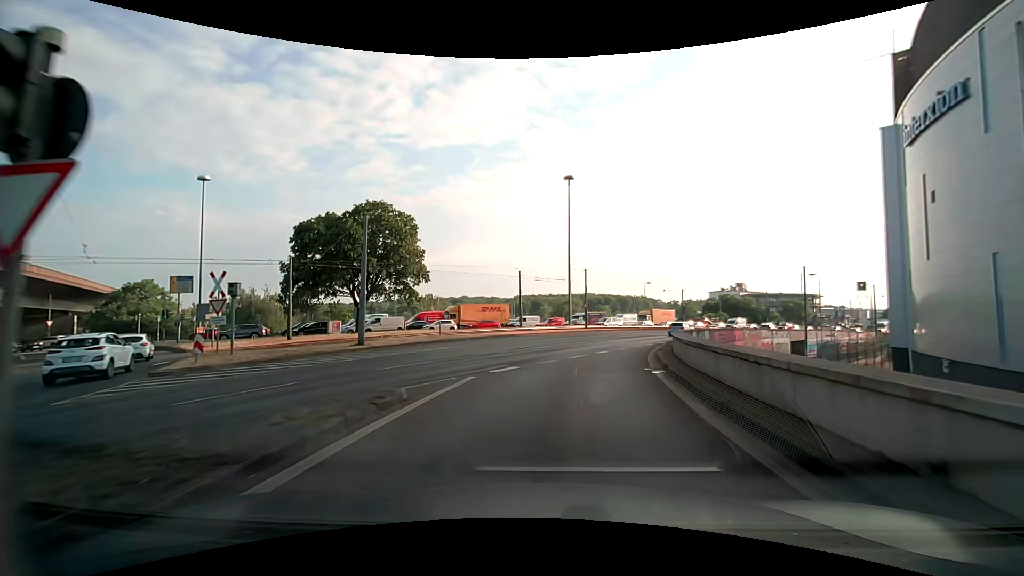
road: motorway_link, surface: asphalt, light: Day
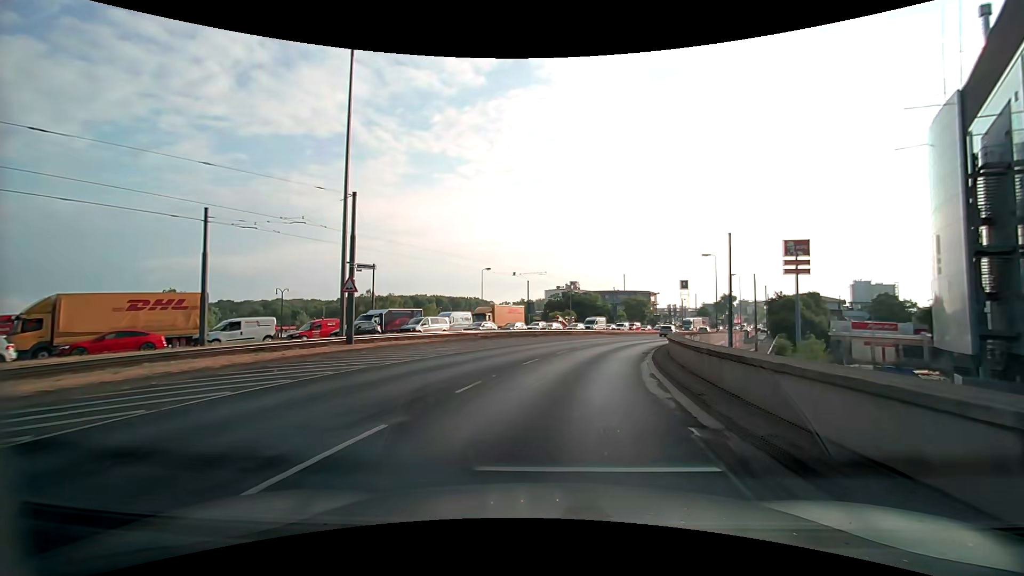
(+5.5, +33.1) m; +20°
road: primary
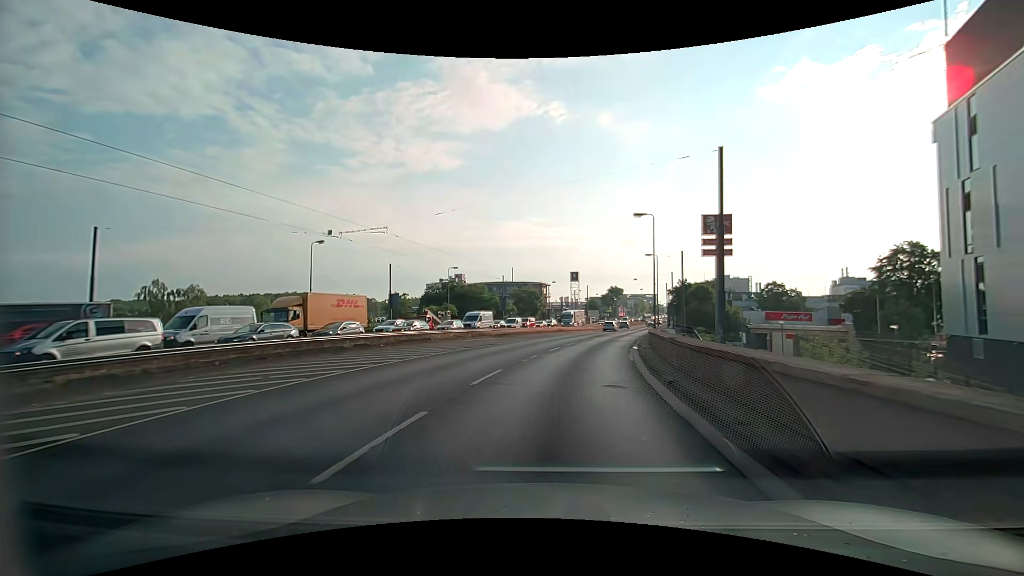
(+2.4, +22.5) m; +12°
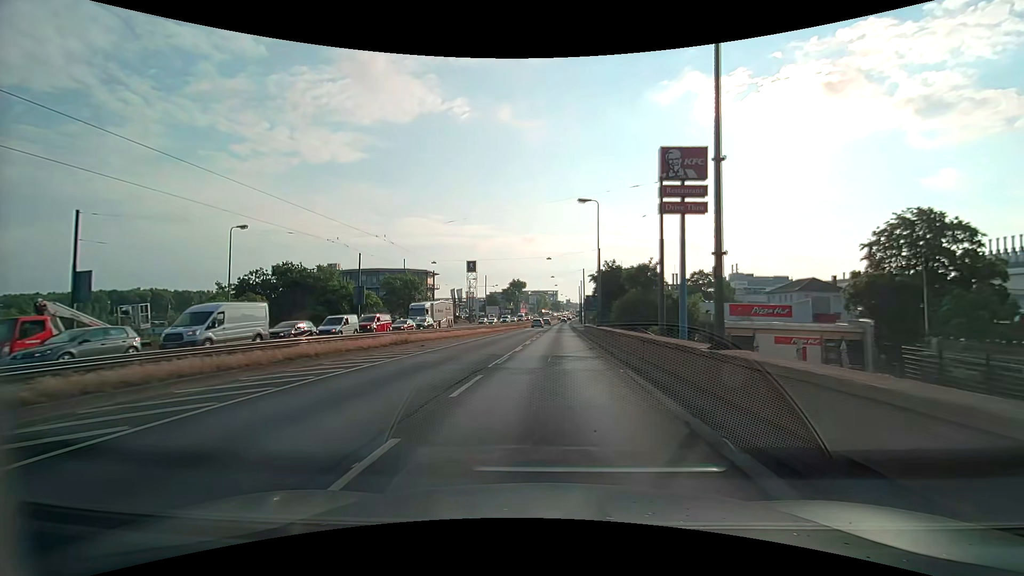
(+3.7, +30.7) m; +12°
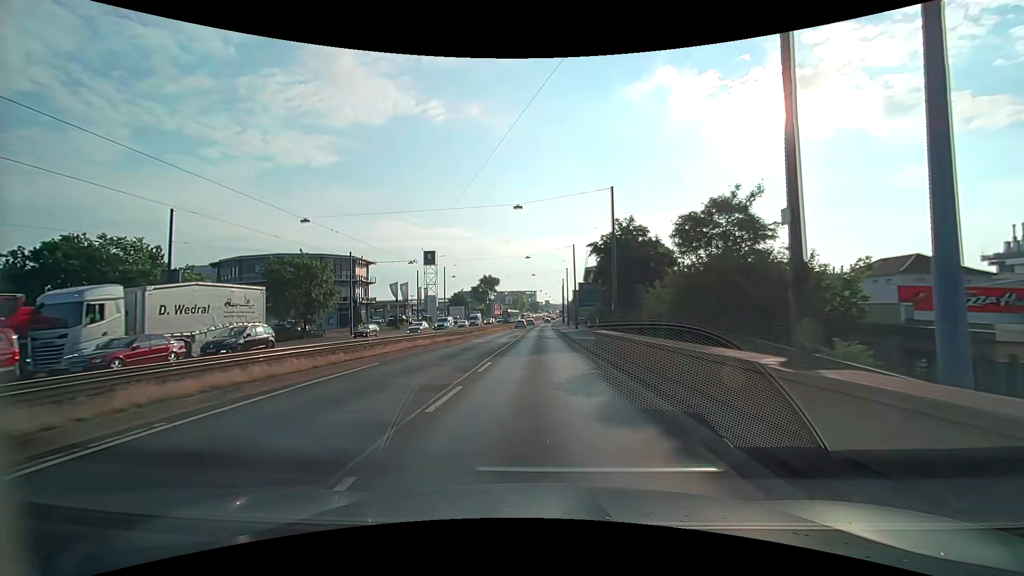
(+0.9, +31.4) m; +2°
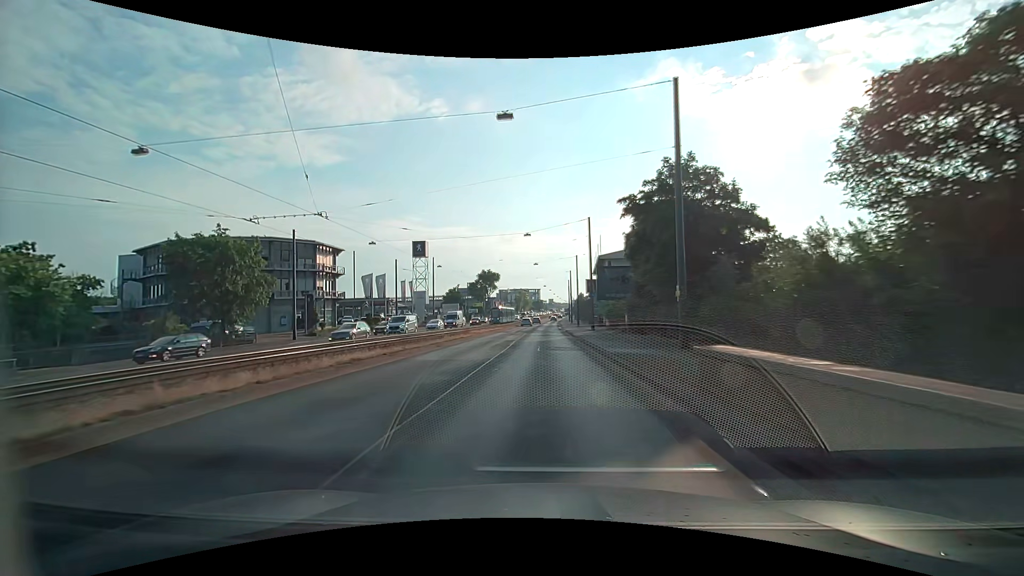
(-0.1, +15.8) m; -1°
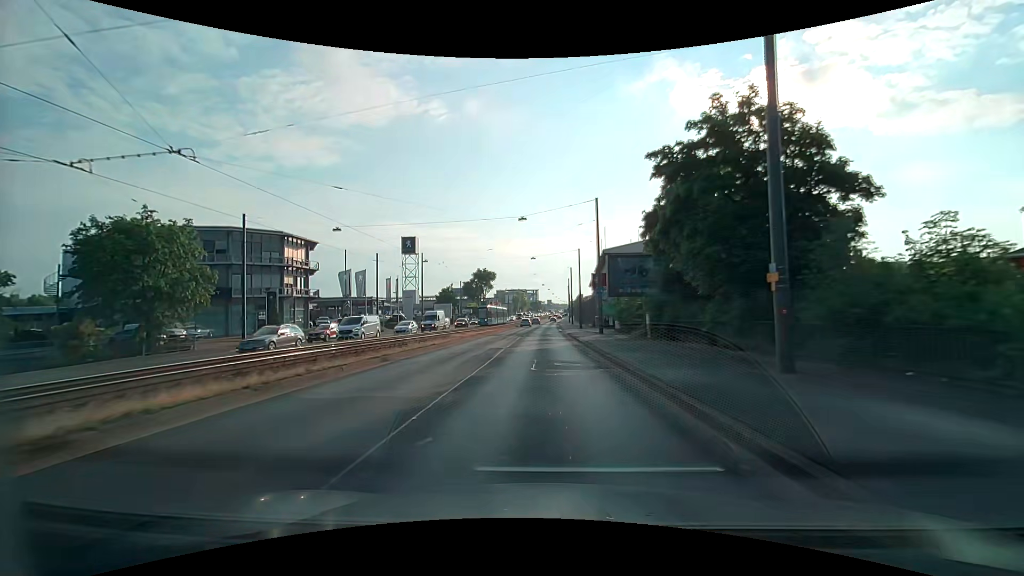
(+0.1, +8.0) m; +1°
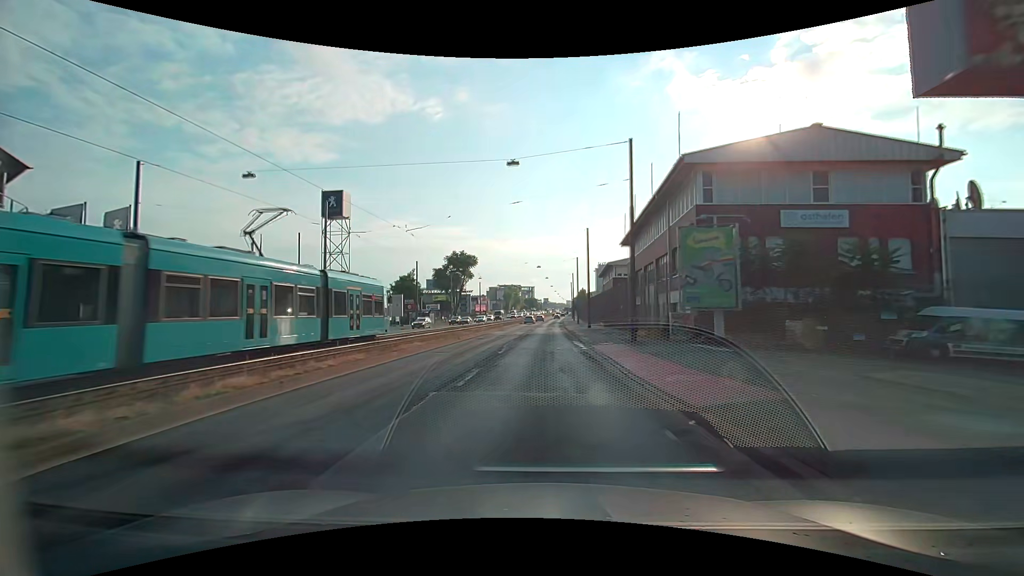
(+0.2, +40.1) m; +1°
(0, +10) (0, +20) (0, +30) (0, +40) (0, +50) (0, +60) (+1, +70) (+1, +80) (+2, +90) (+2, +100) m
